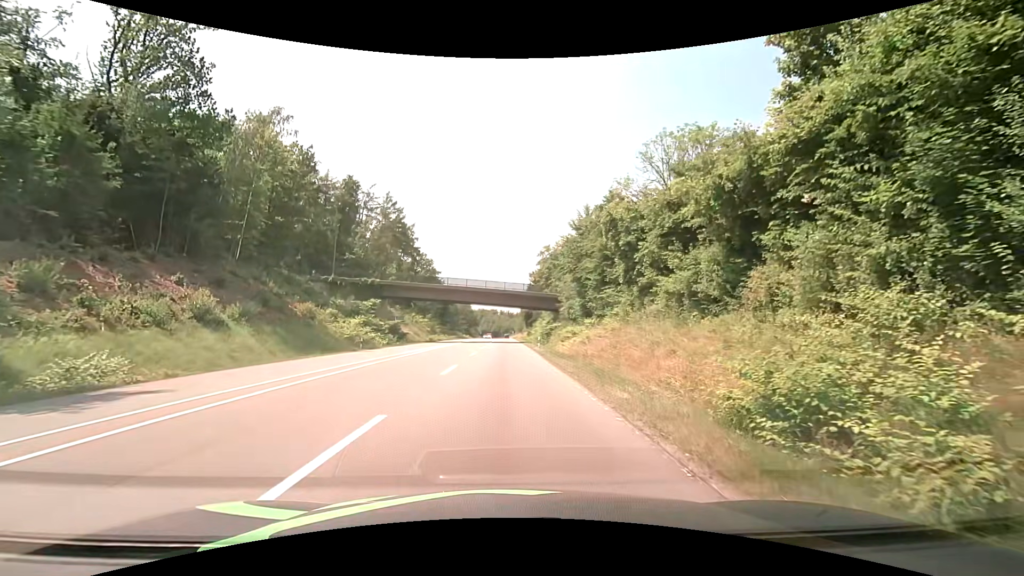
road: secondary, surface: asphalt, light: Day
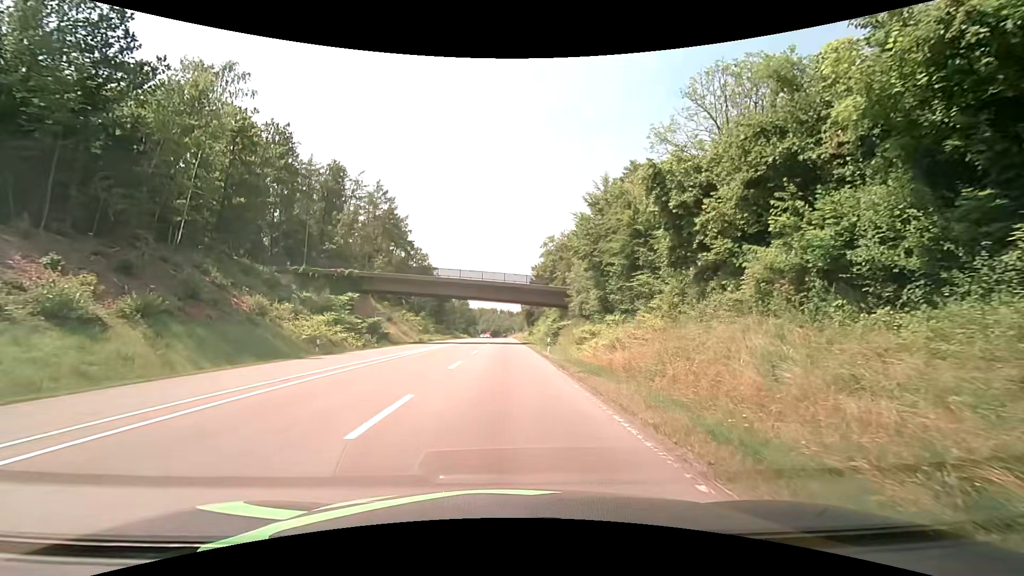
(0.0, +9.2) m; 0°
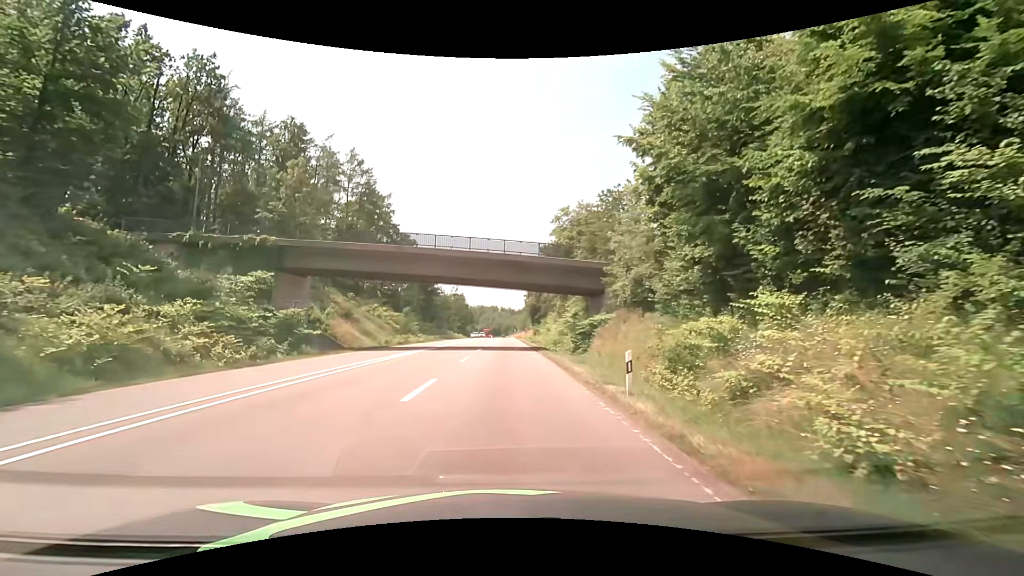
(+0.2, +19.9) m; +1°
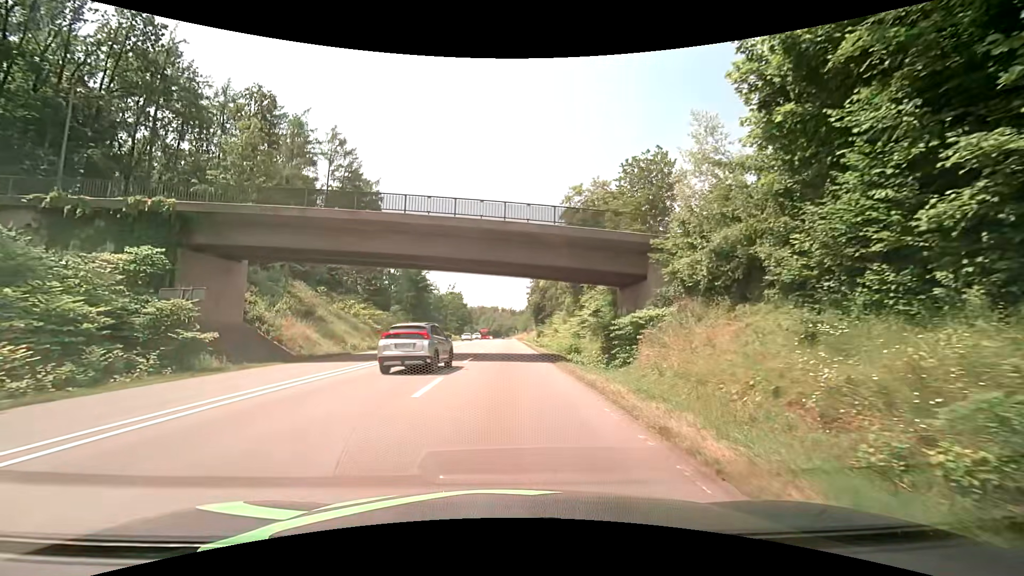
(-0.1, +10.9) m; 0°
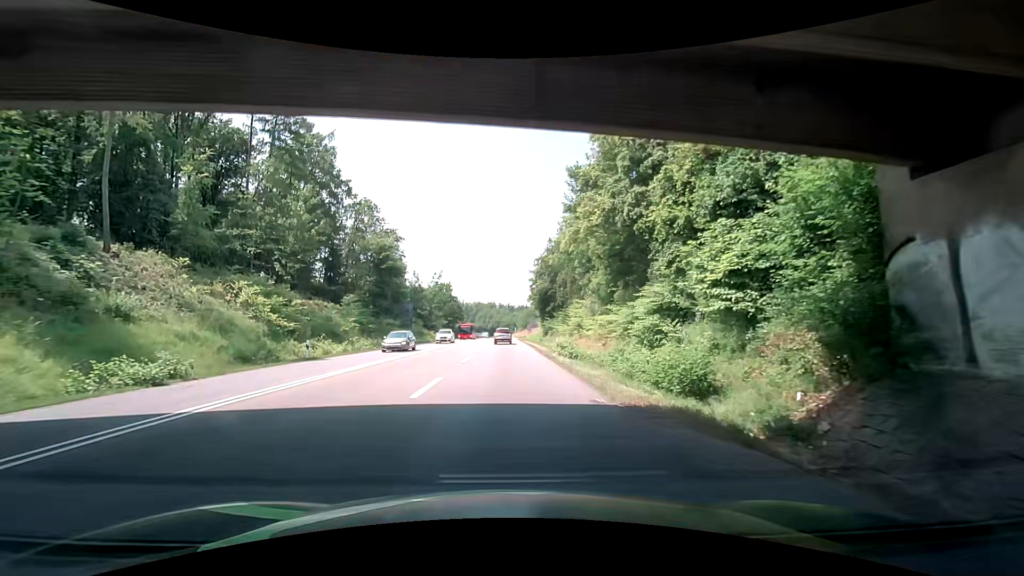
(+0.1, +23.6) m; +1°
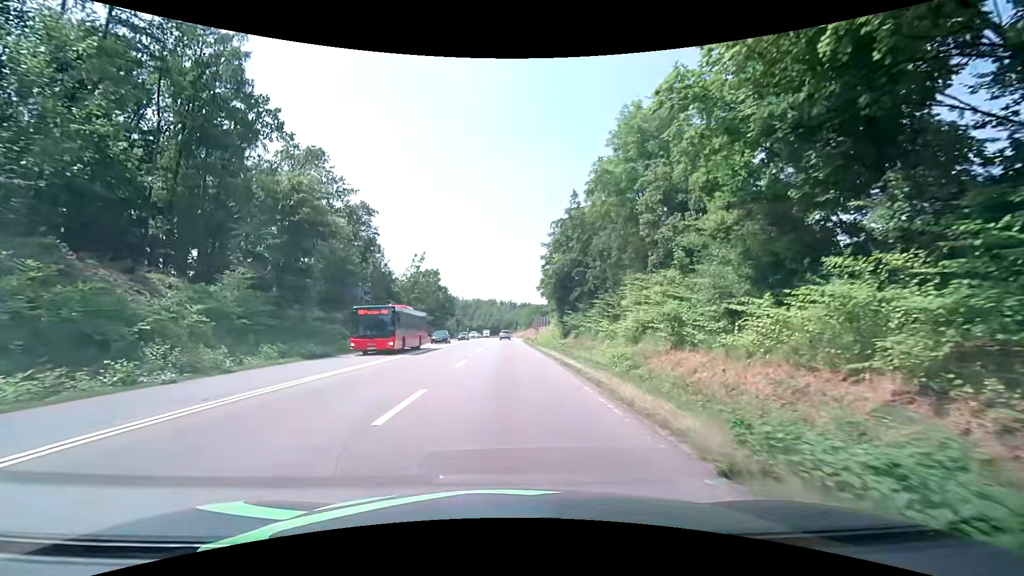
(-0.6, +25.9) m; -1°
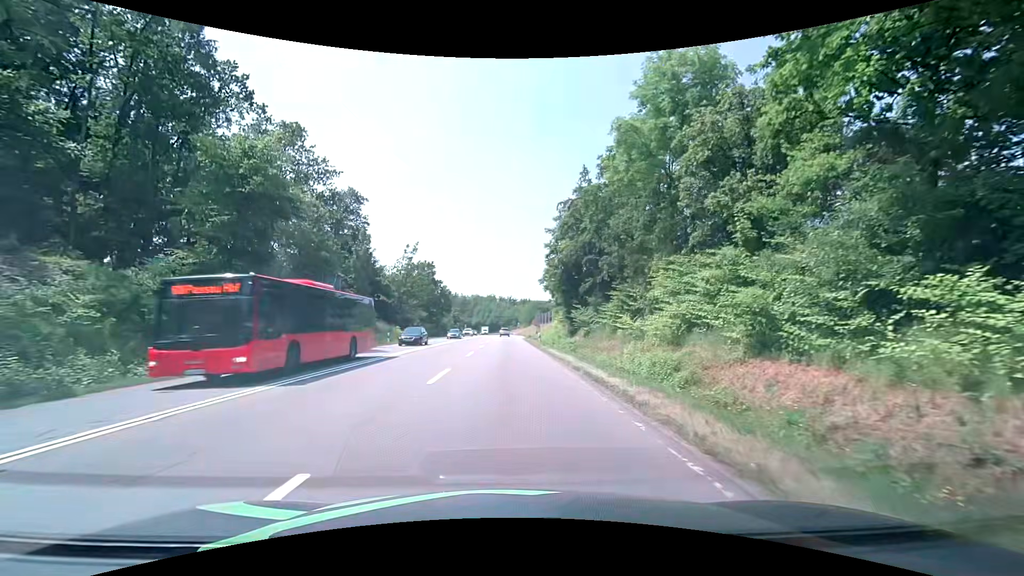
(0.0, +6.6) m; -1°
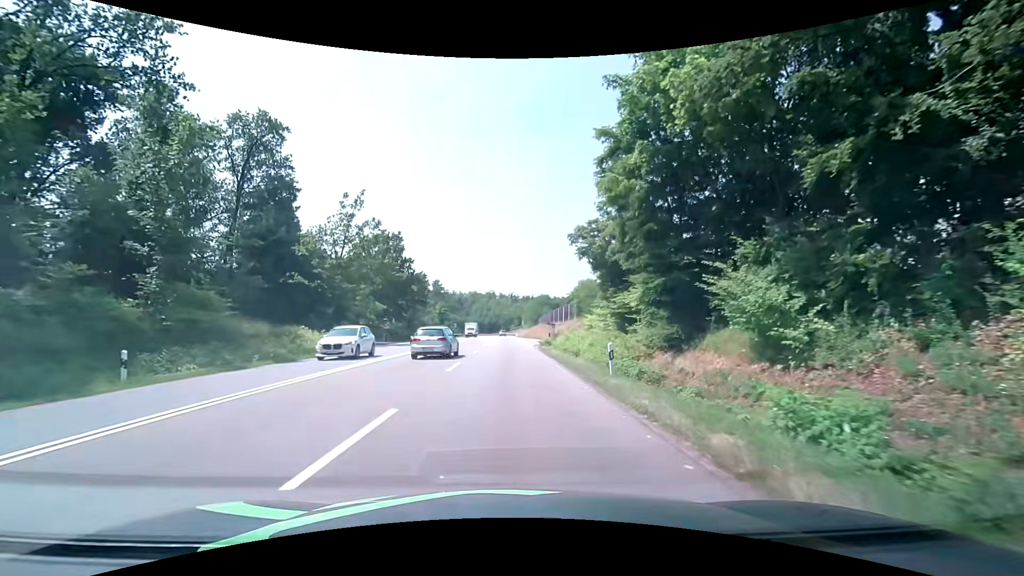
(+0.5, +30.7) m; 0°
(0, +10) (0, +20) (0, +30) (+1, +40) (+1, +50) (+1, +60) (+1, +70) (+1, +80) (+1, +90) (+1, +100) m
